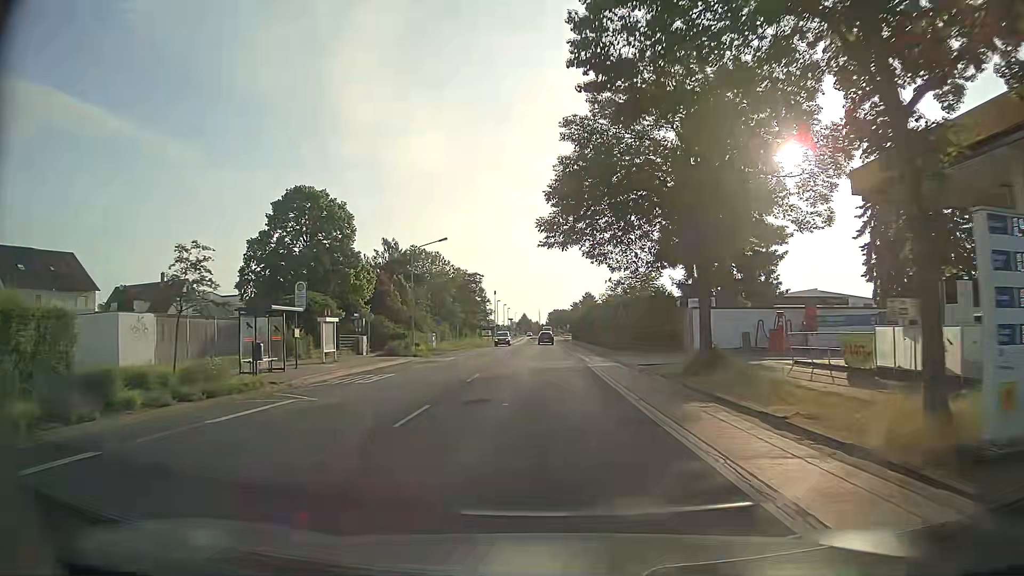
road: tertiary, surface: asphalt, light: Day
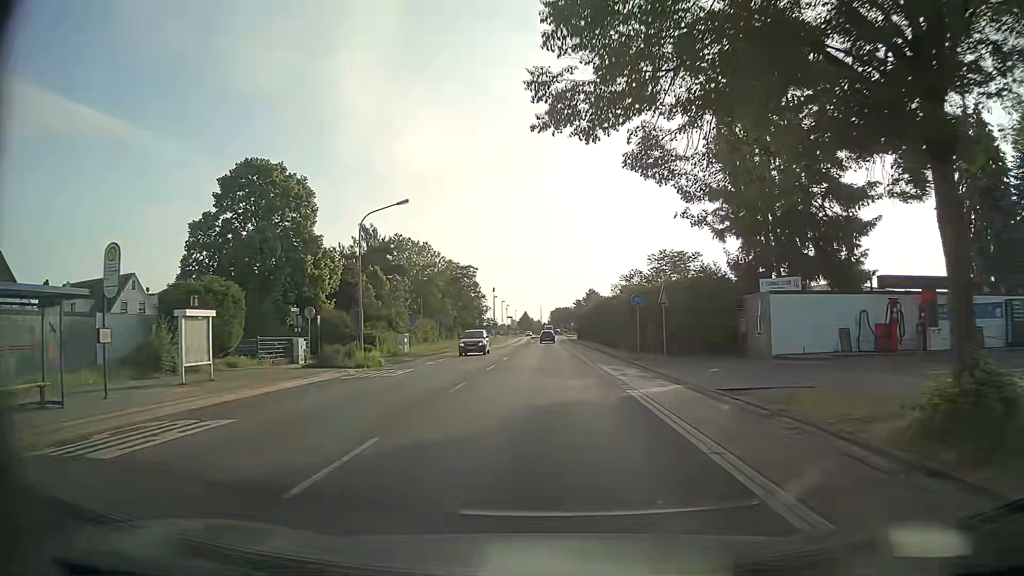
(0.0, +13.1) m; -1°
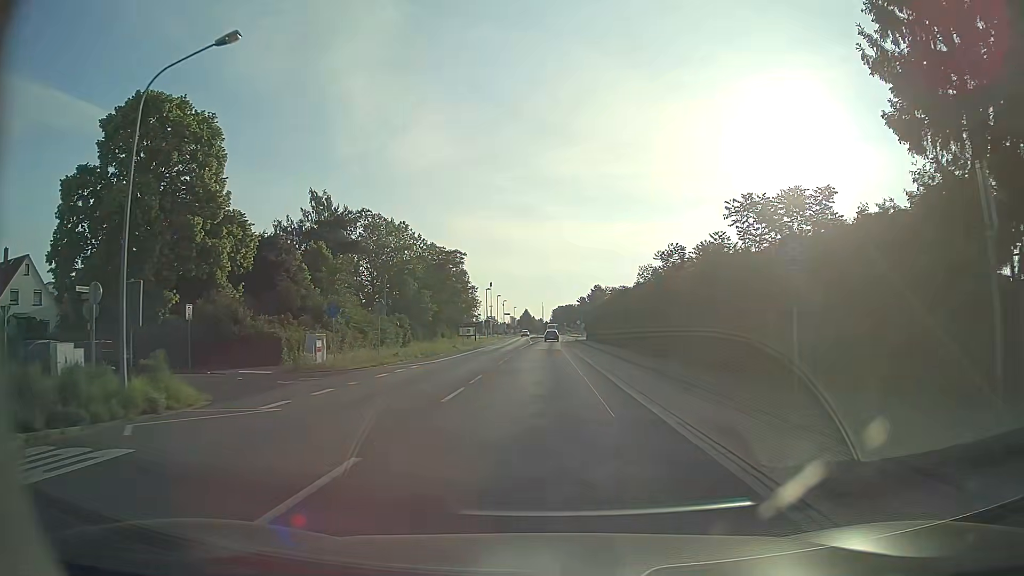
(+0.2, +19.3) m; +1°
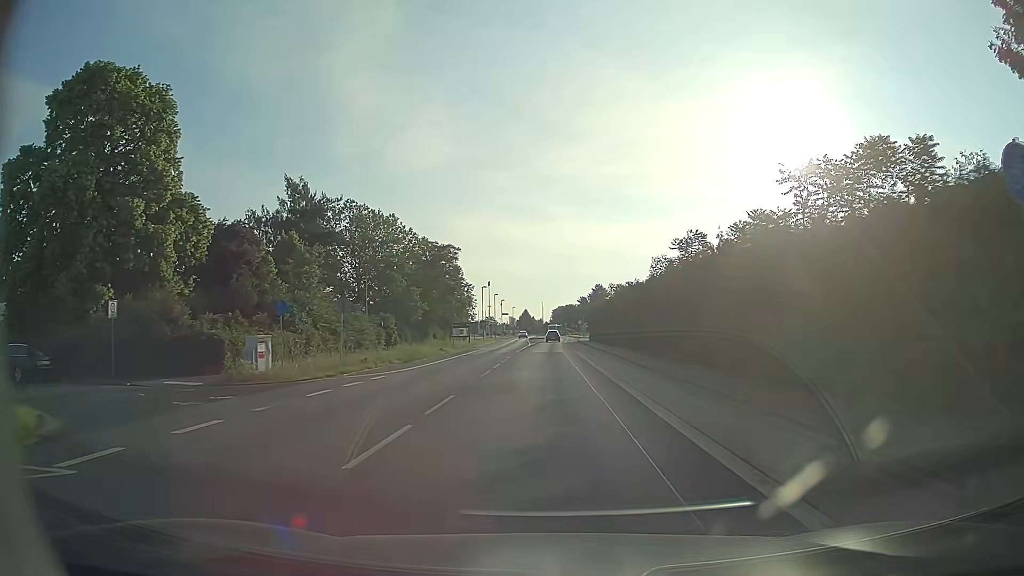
(0.0, +6.3) m; 0°
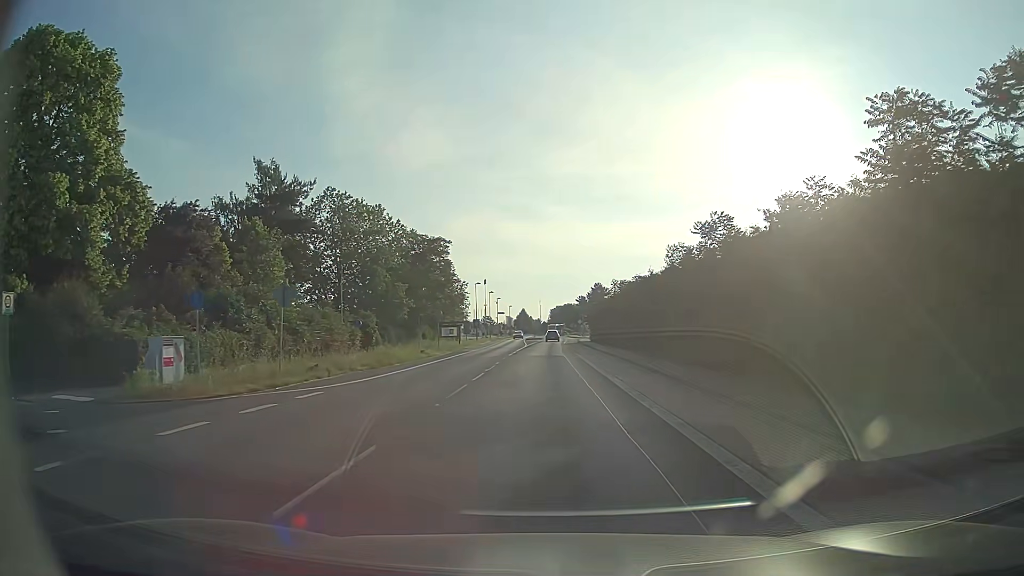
(0.0, +6.3) m; +1°
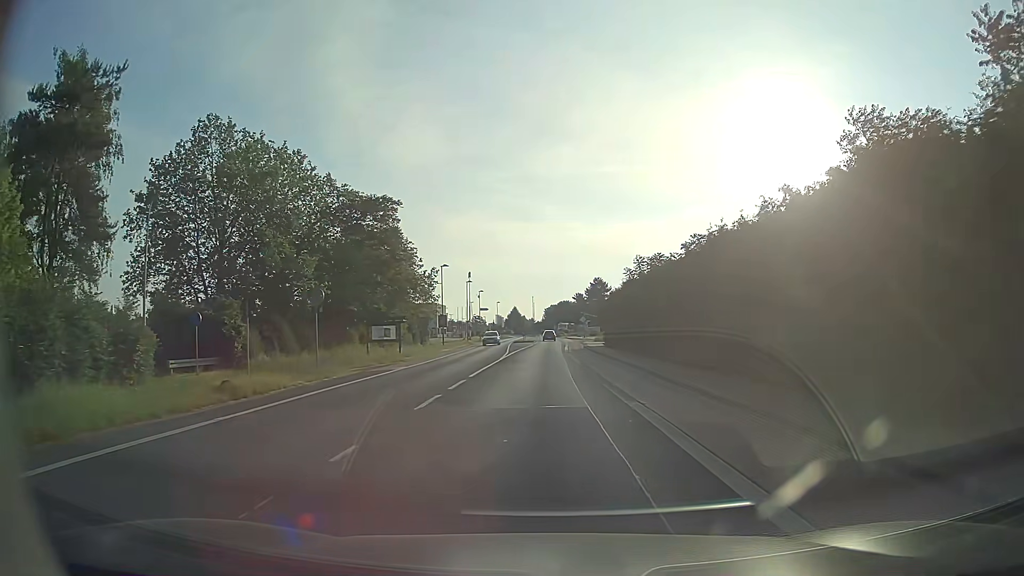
(0.0, +25.0) m; 0°
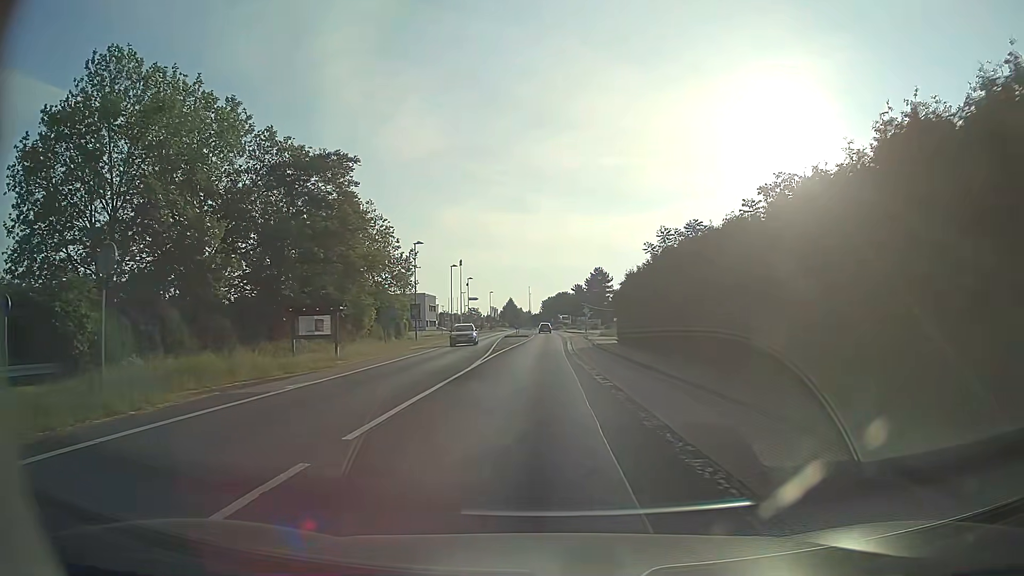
(0.0, +12.3) m; 0°
